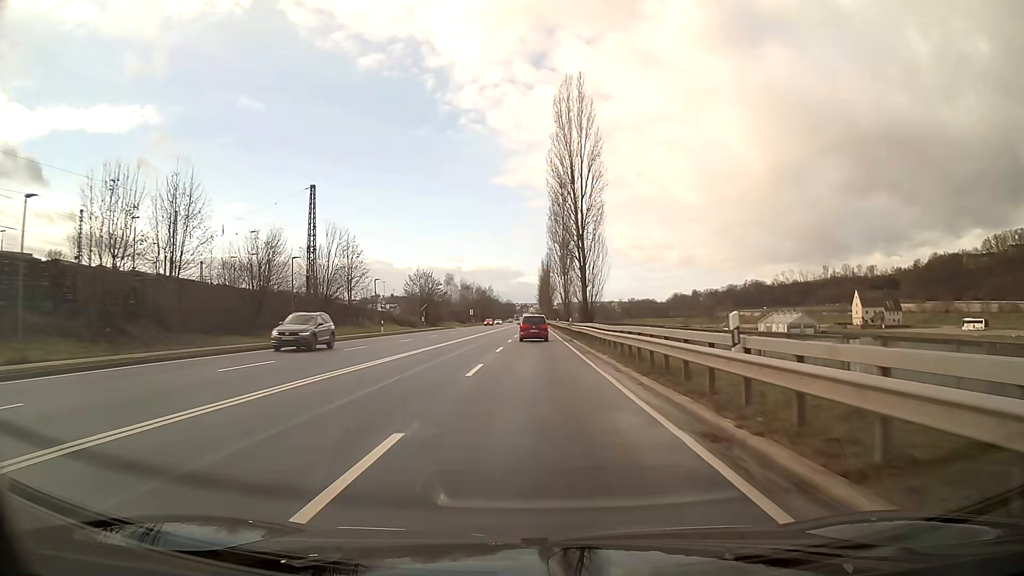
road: primary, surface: asphalt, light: Day
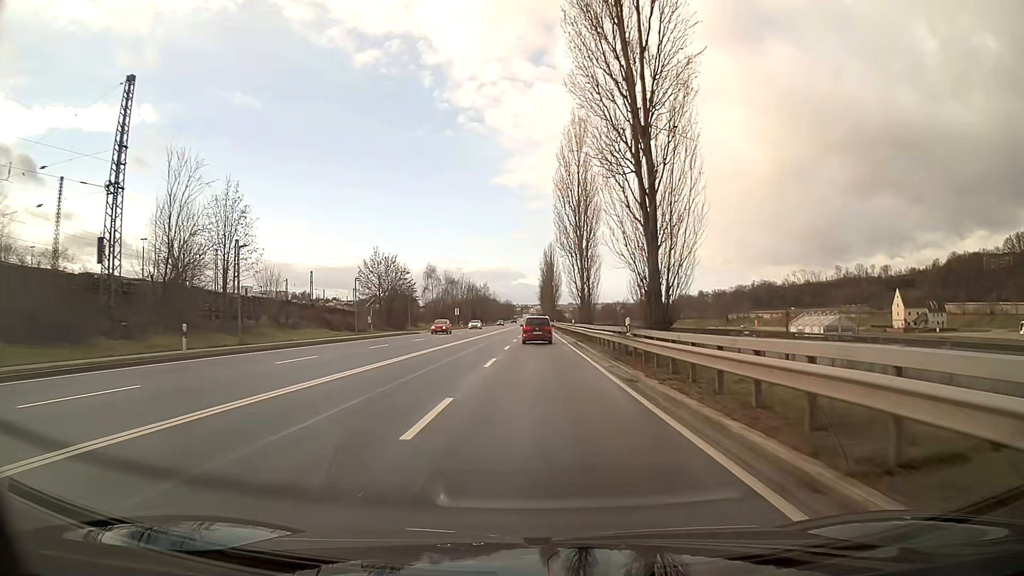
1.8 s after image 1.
(0.0, +32.3) m; 0°
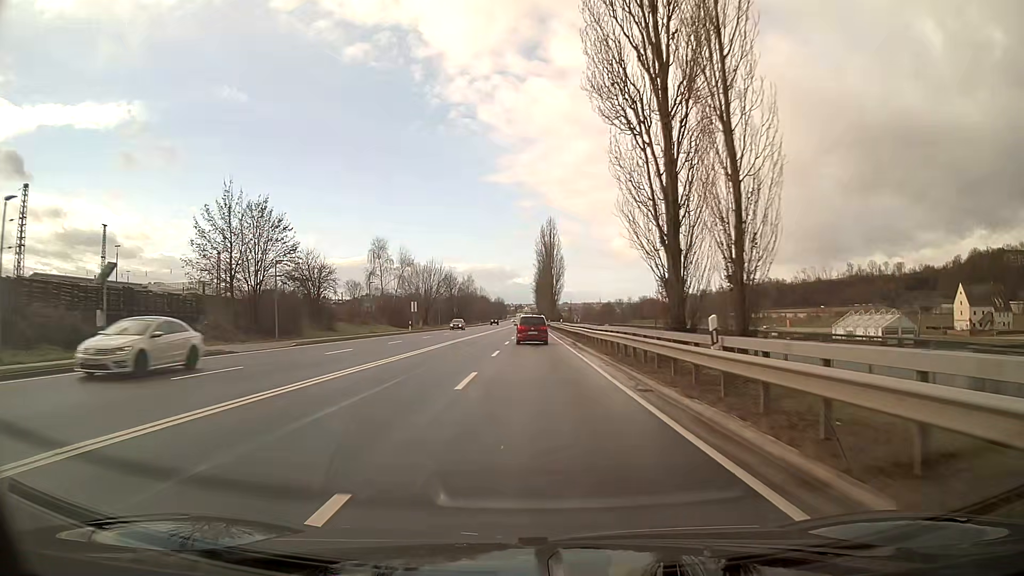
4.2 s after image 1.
(+0.2, +42.7) m; +1°
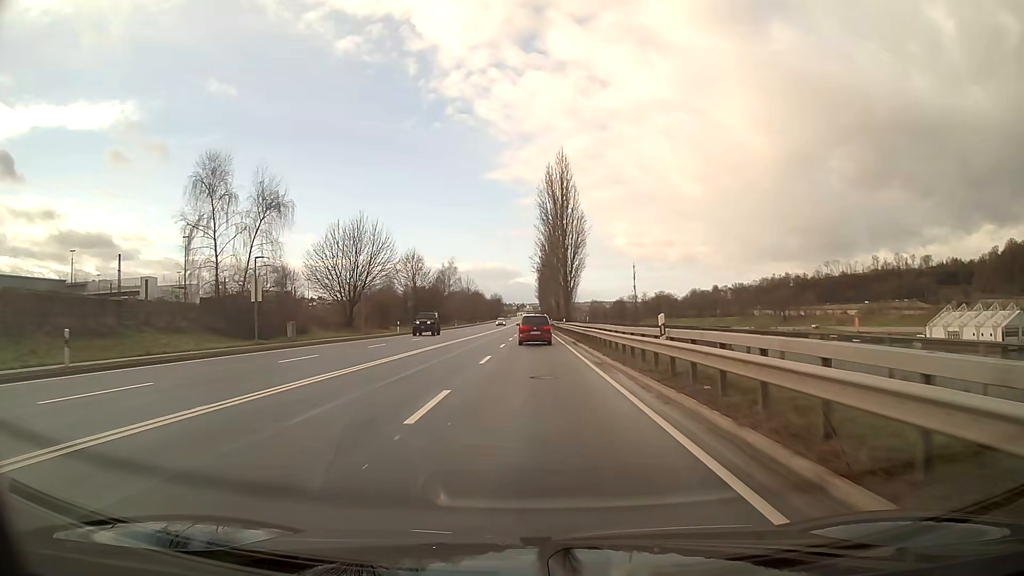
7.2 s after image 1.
(-0.1, +52.6) m; 0°
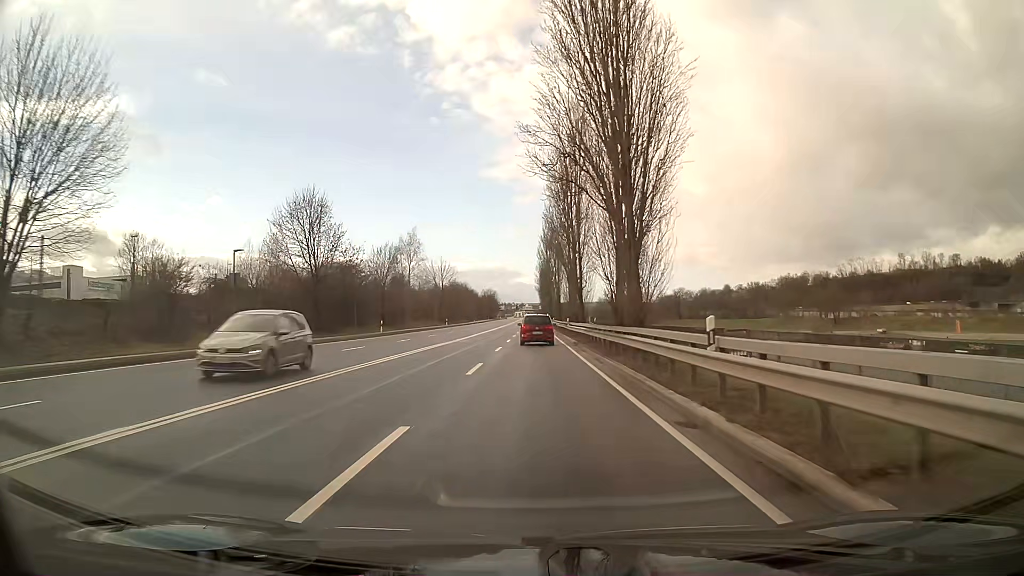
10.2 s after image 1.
(+0.1, +52.3) m; 0°
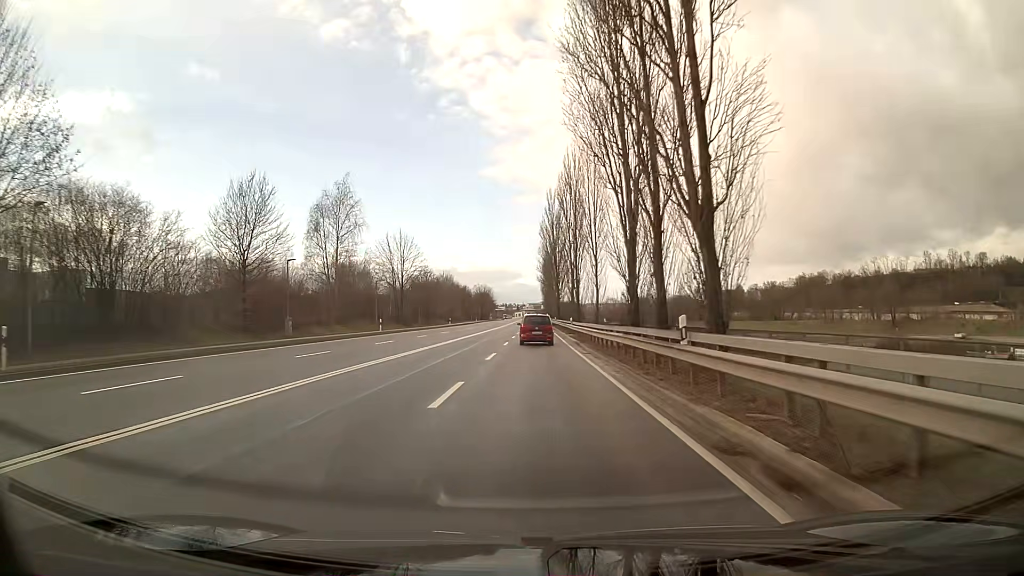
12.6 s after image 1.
(-0.1, +42.3) m; 0°
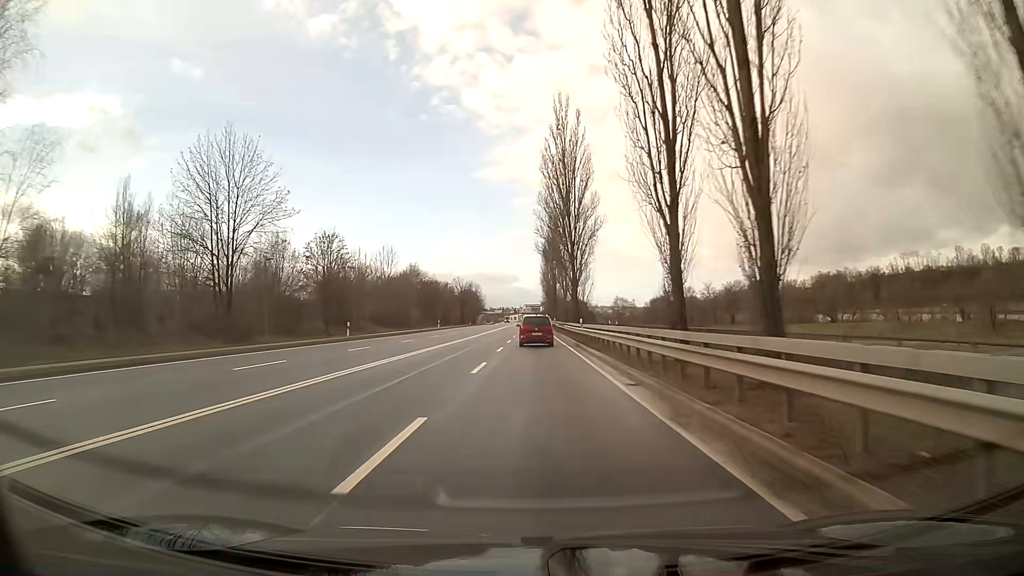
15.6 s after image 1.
(0.0, +53.3) m; 0°
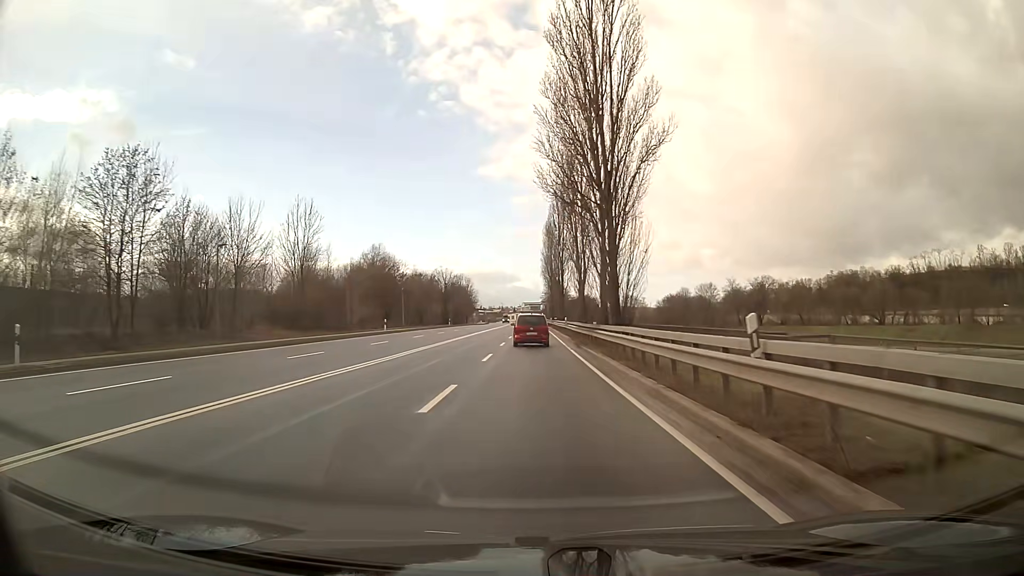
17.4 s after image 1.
(0.0, +31.6) m; 0°
(0, +10) (0, +20) (0, +30) (0, +40) (0, +50) (0, +60) (0, +70) (0, +80) (0, +90) (0, +100) m
